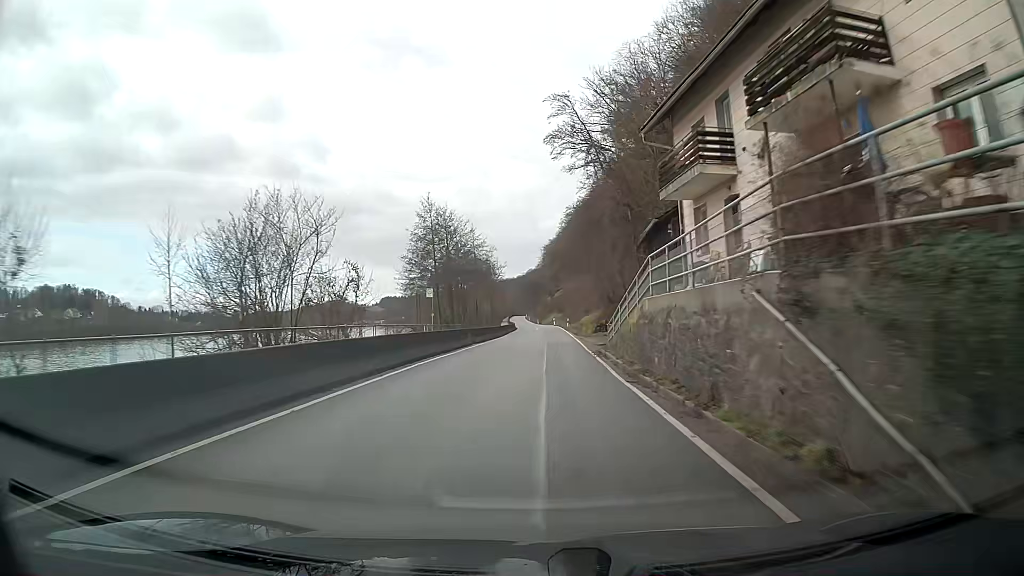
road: secondary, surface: asphalt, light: Day
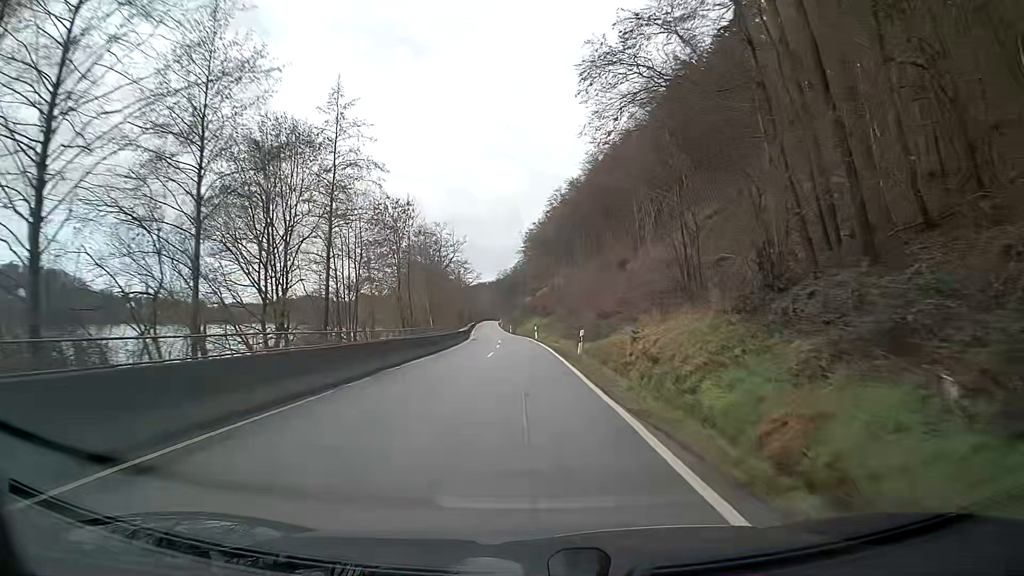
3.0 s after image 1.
(+0.9, +51.3) m; +1°
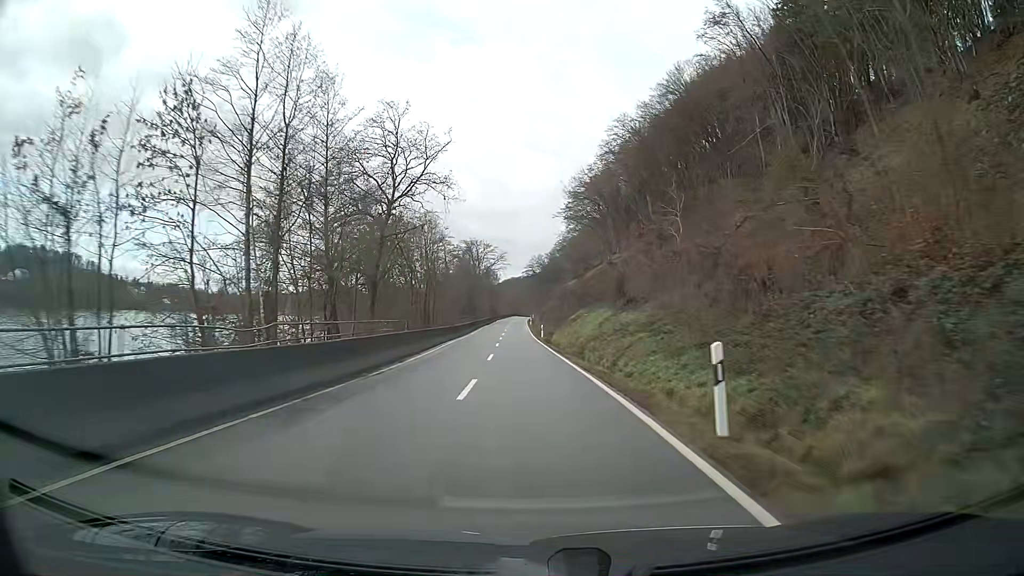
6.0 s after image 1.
(-1.3, +52.1) m; -3°
